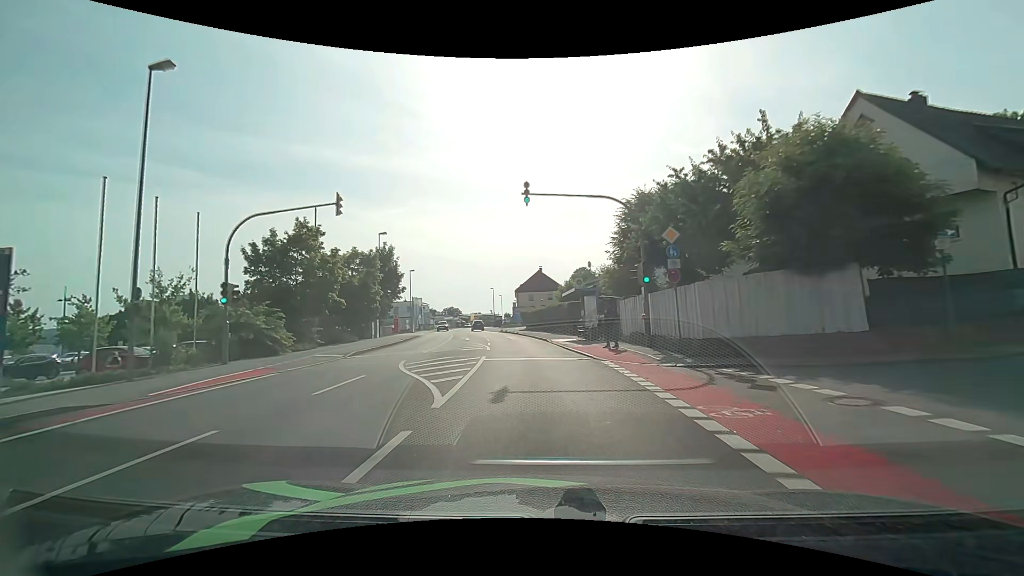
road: tertiary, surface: asphalt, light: Day
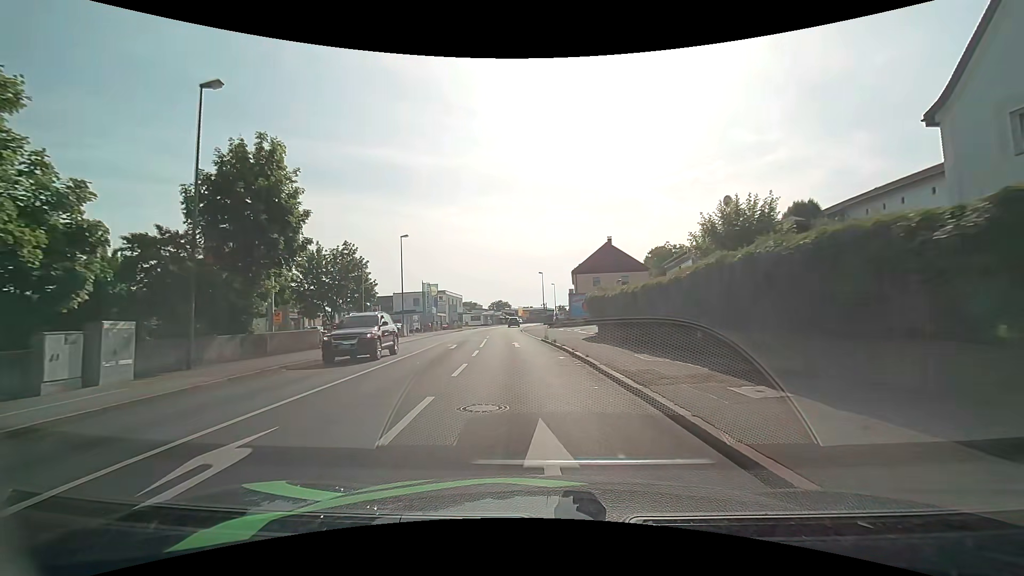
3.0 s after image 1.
(-1.7, +32.6) m; -7°
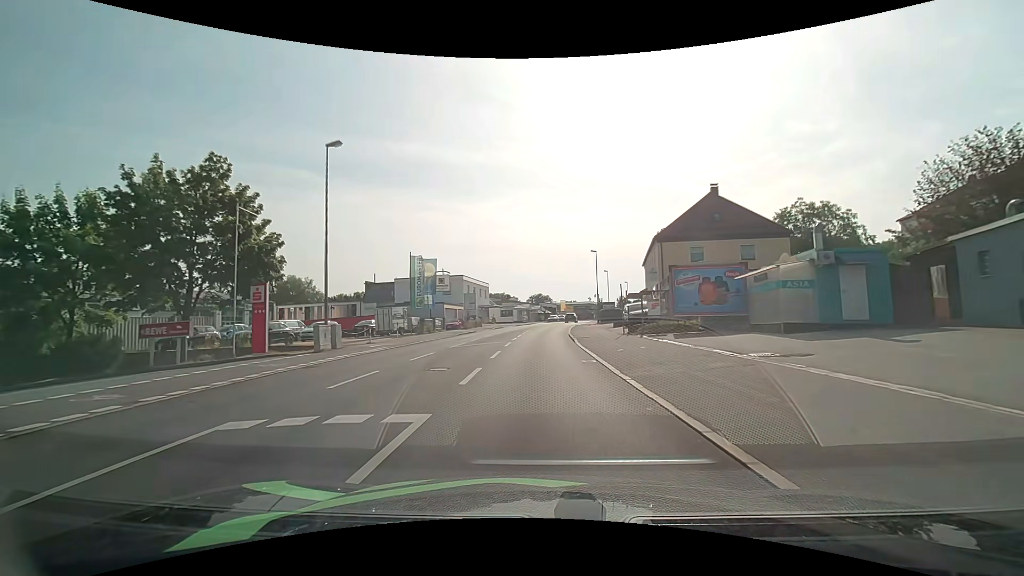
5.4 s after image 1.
(-1.4, +26.8) m; -5°
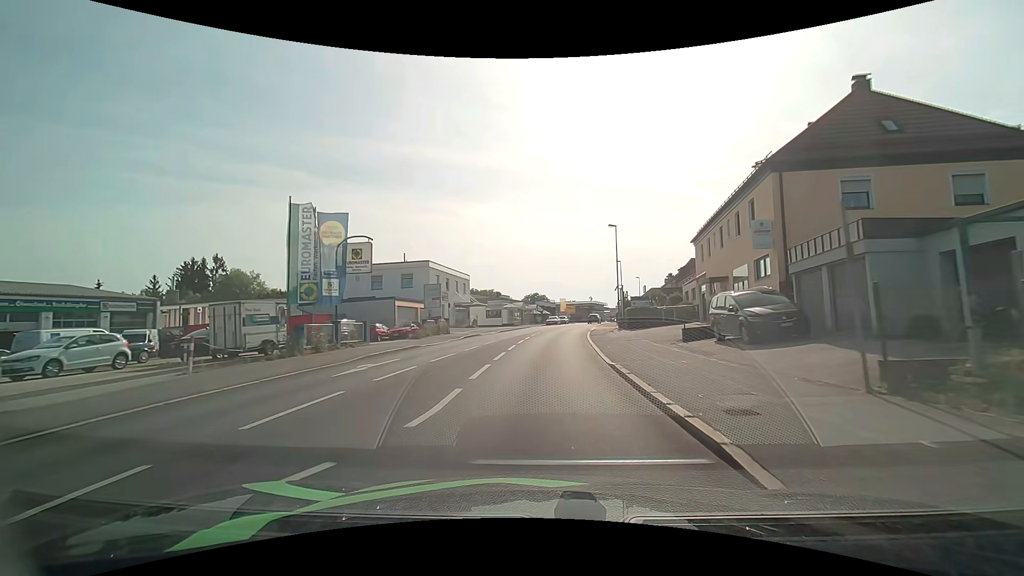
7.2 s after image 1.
(+0.1, +20.9) m; 0°
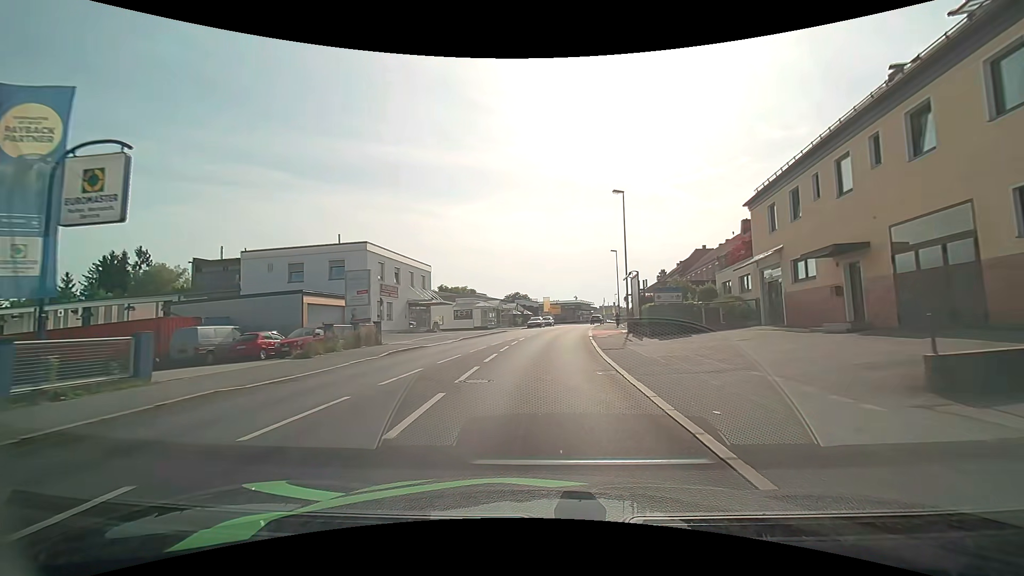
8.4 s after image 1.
(+0.3, +14.1) m; +2°
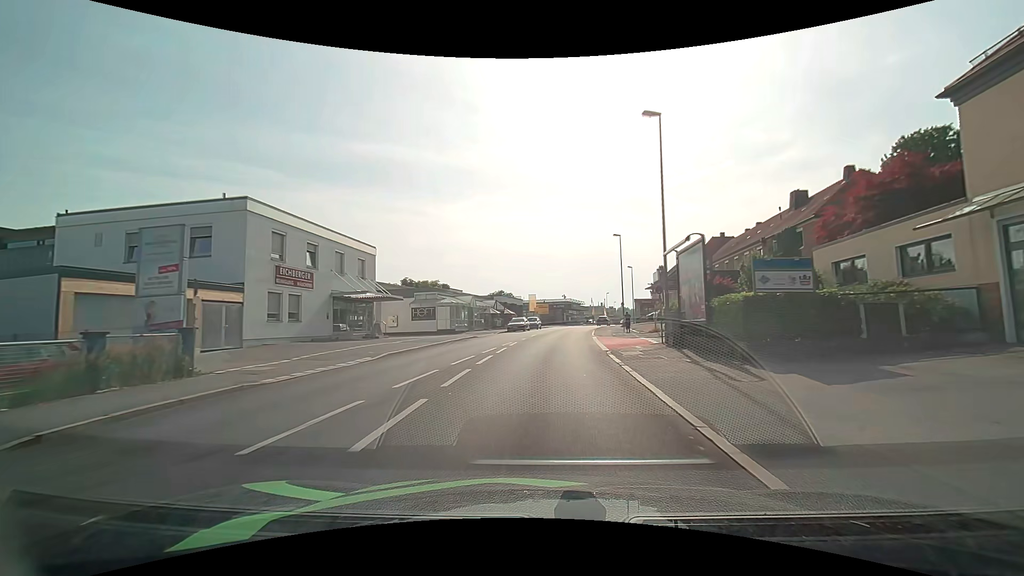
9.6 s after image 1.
(+0.2, +14.3) m; +2°
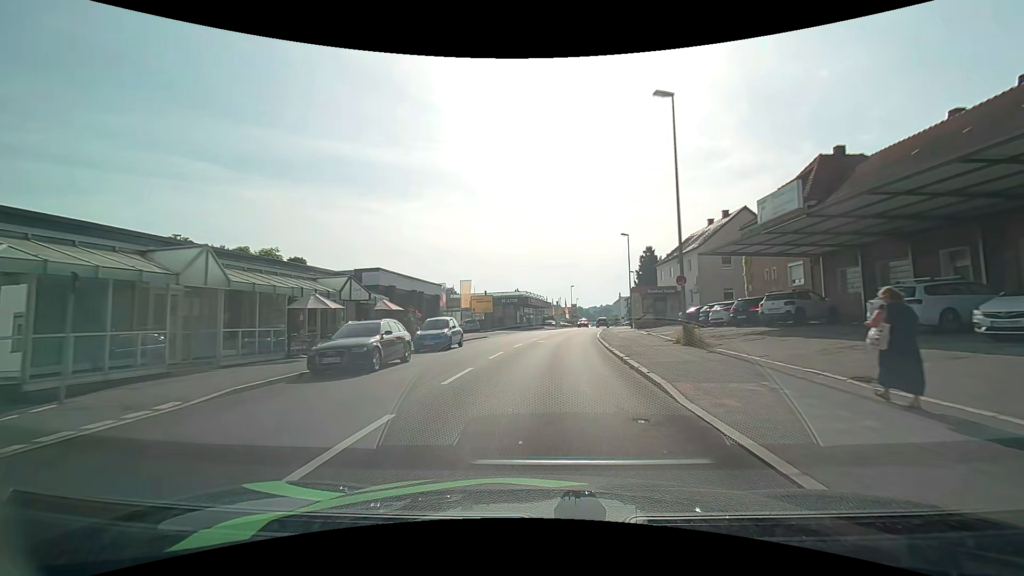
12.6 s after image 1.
(+1.6, +35.8) m; +5°
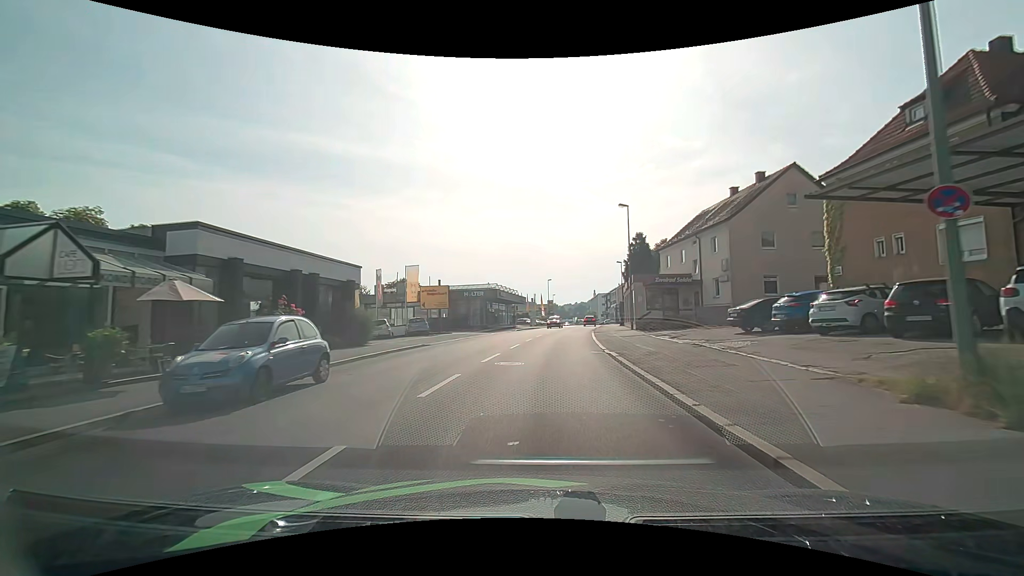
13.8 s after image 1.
(+0.3, +13.6) m; +3°
